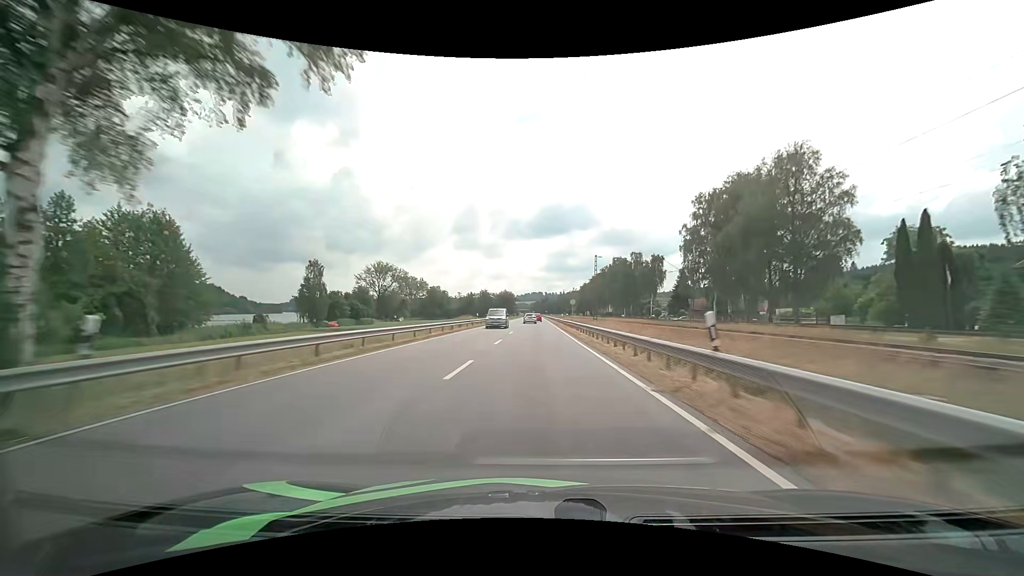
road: primary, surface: asphalt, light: Day
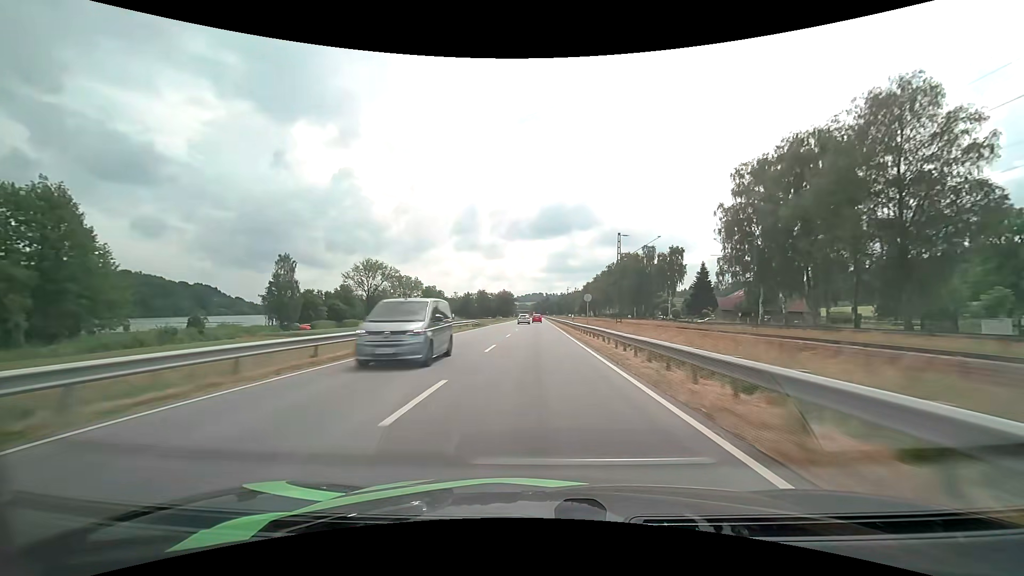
(-0.1, +16.2) m; 0°
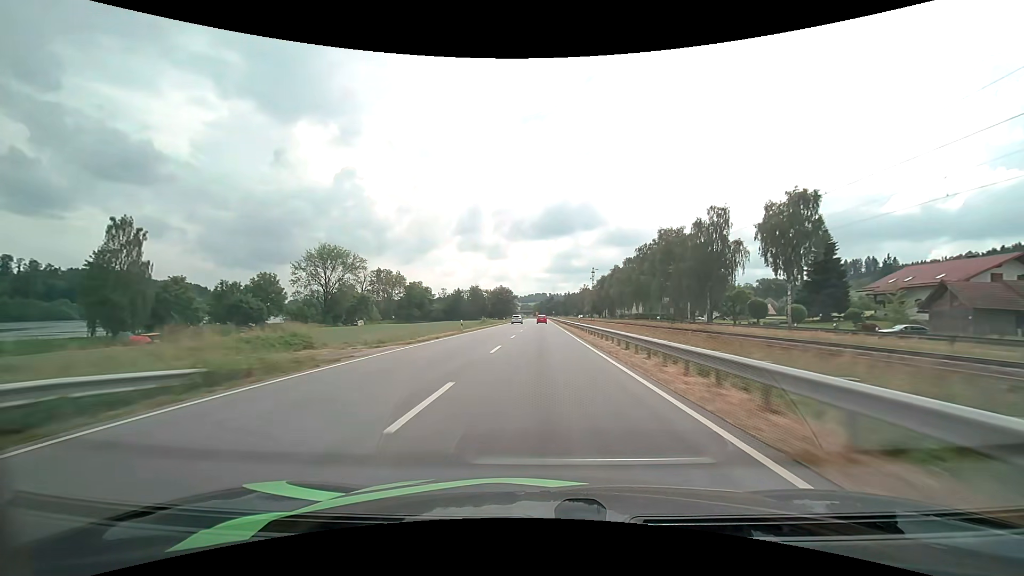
(-0.1, +48.7) m; 0°
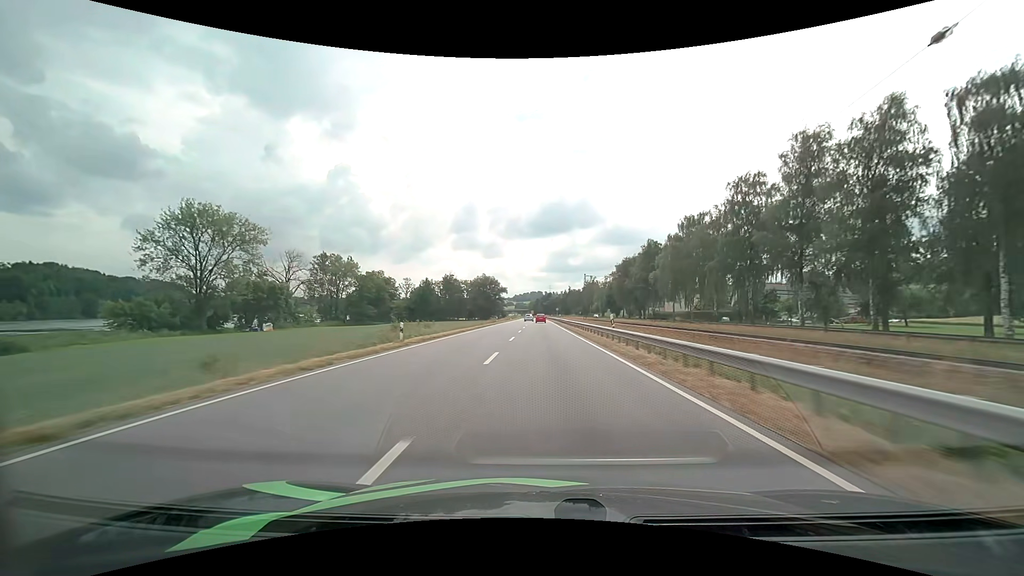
(+0.1, +64.9) m; 0°
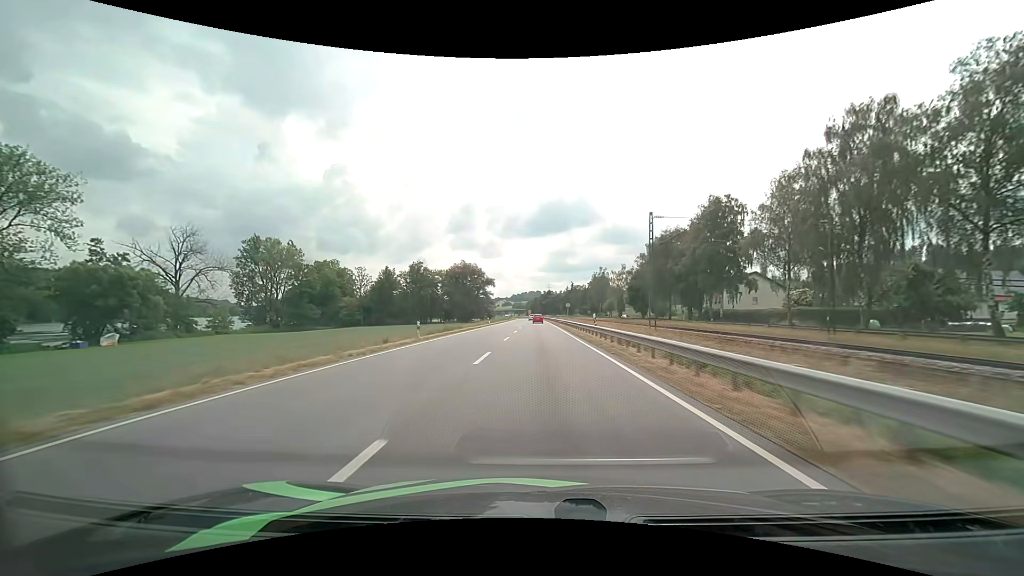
(+0.3, +48.2) m; 0°
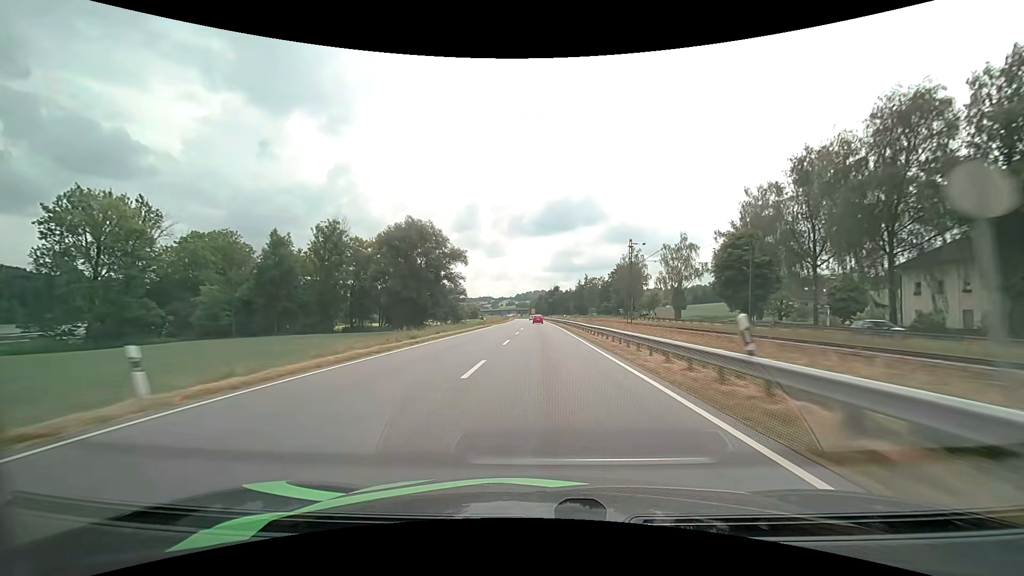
(-0.3, +63.1) m; -1°
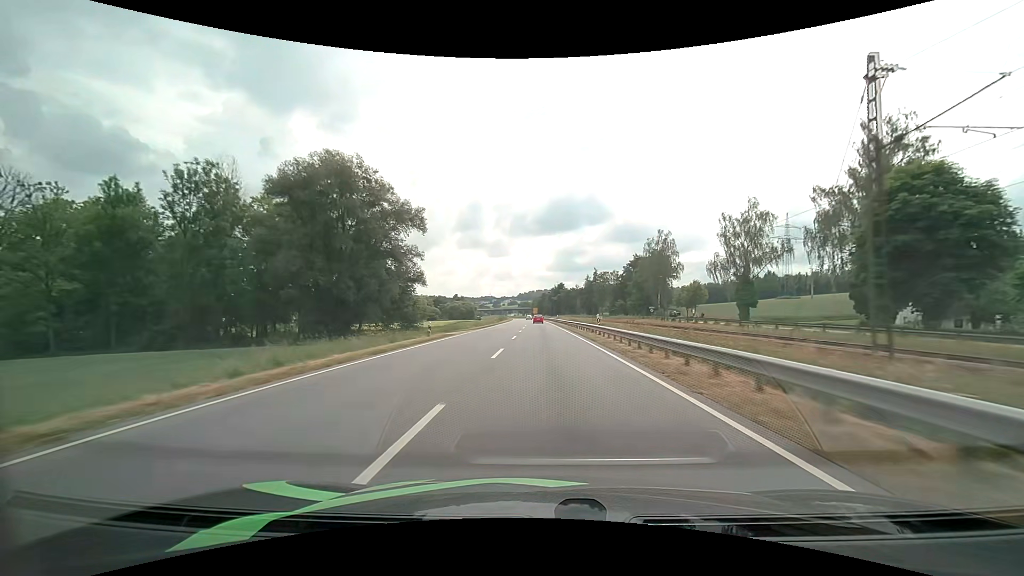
(-0.1, +31.4) m; 0°
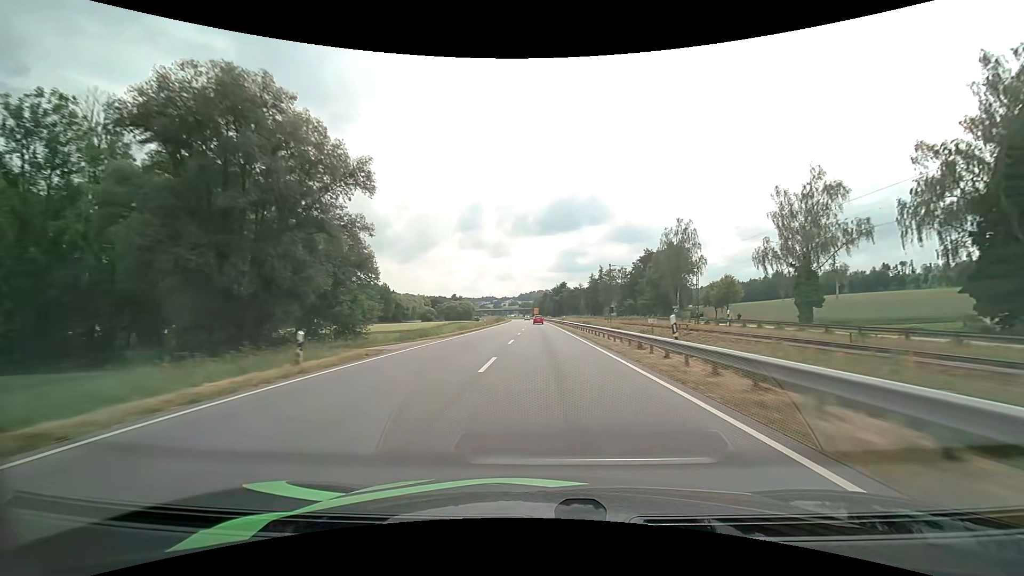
(0.0, +15.7) m; 0°
(0, +10) (0, +20) (0, +30) (0, +40) (0, +50) (0, +60) (0, +70) (0, +80) (-1, +90) (-1, +100) m
